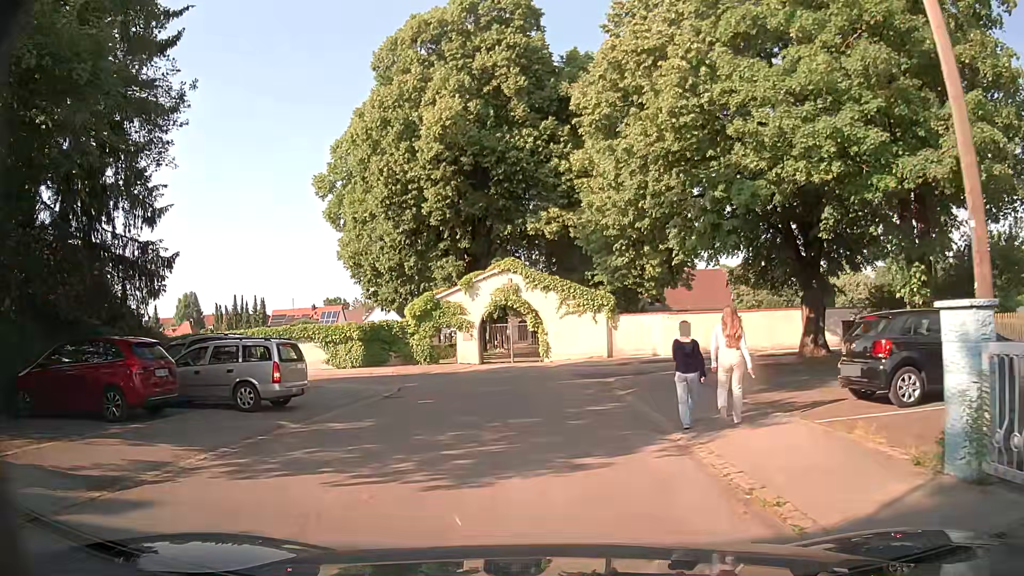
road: residential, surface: asphalt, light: Day
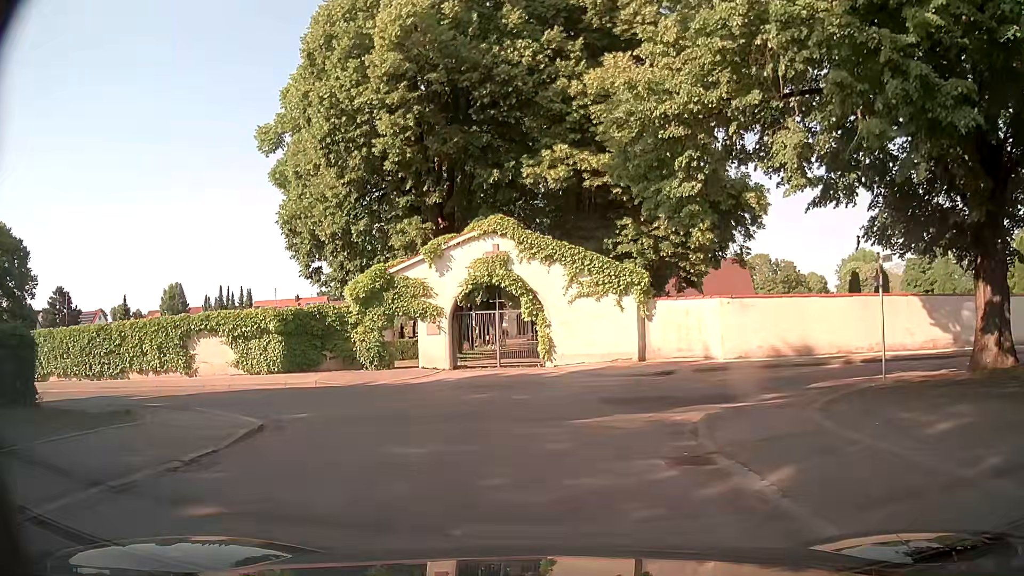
(0.0, +10.6) m; -1°
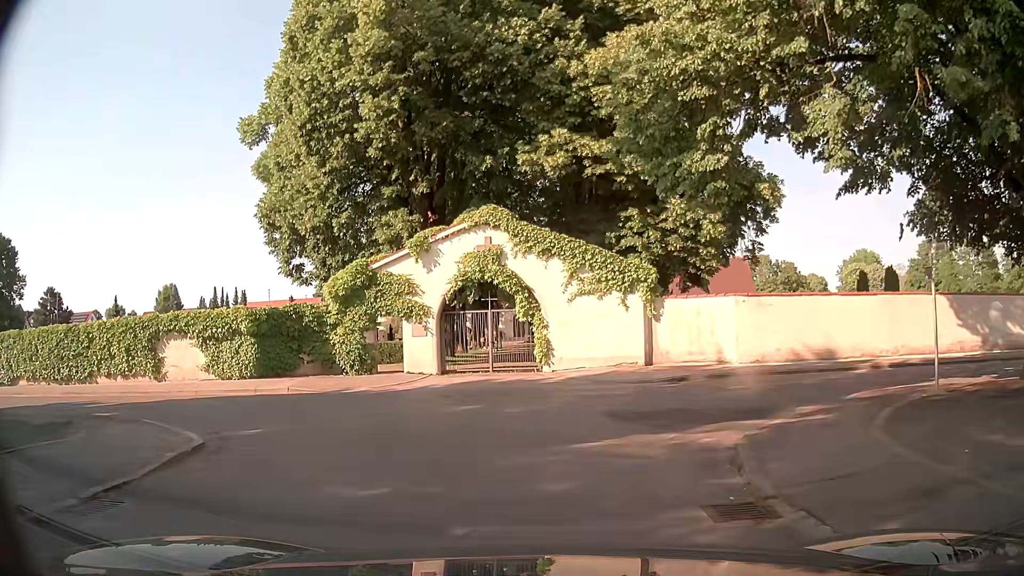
(0.0, +2.1) m; 0°
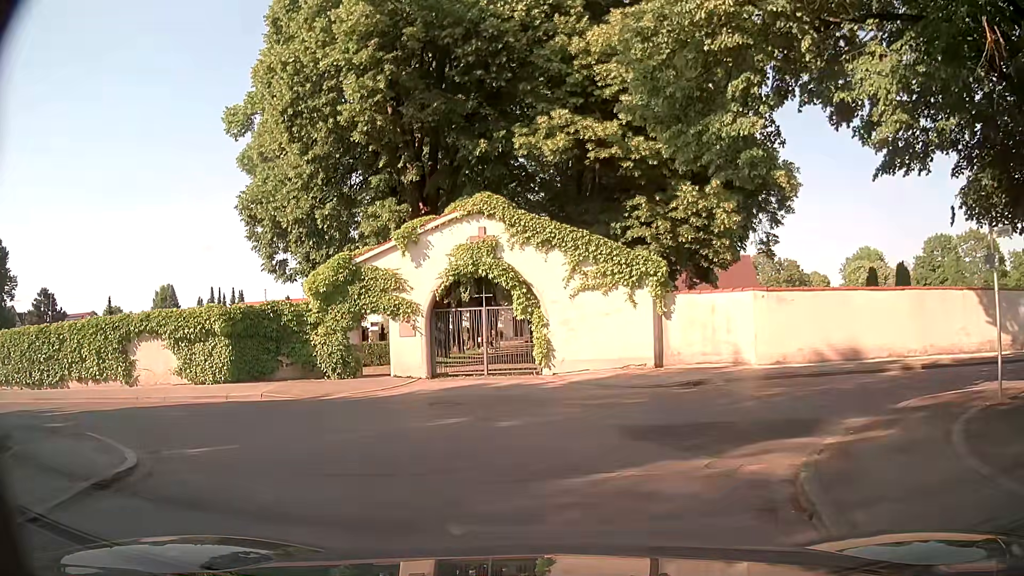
(0.0, +1.8) m; -2°
